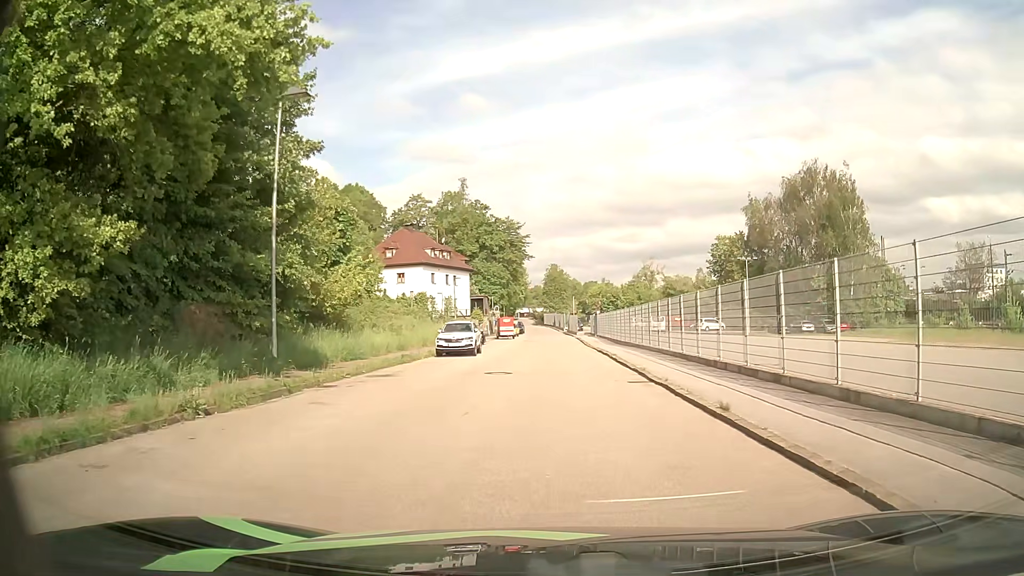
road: residential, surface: asphalt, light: Day
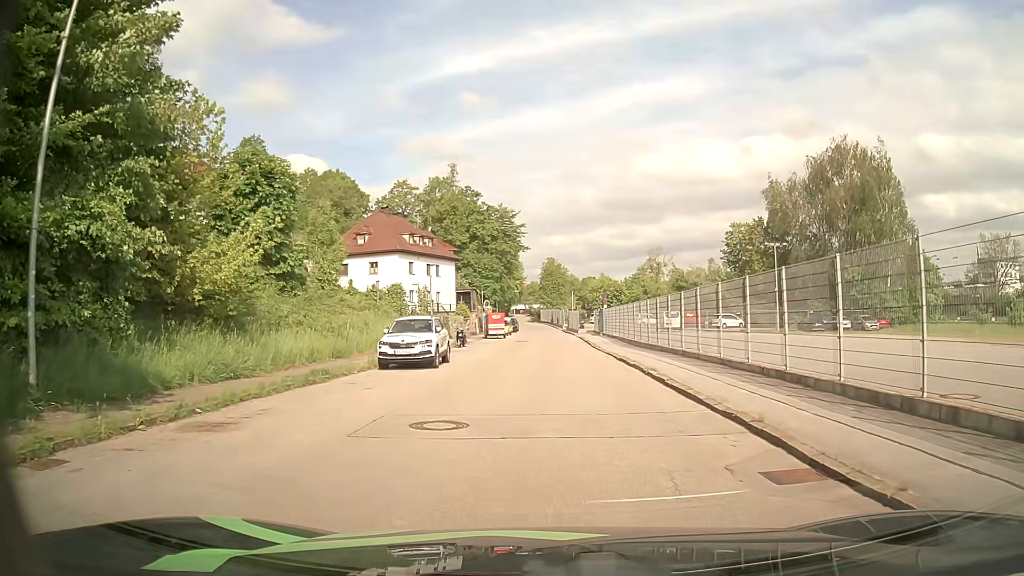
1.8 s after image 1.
(0.0, +10.2) m; +1°
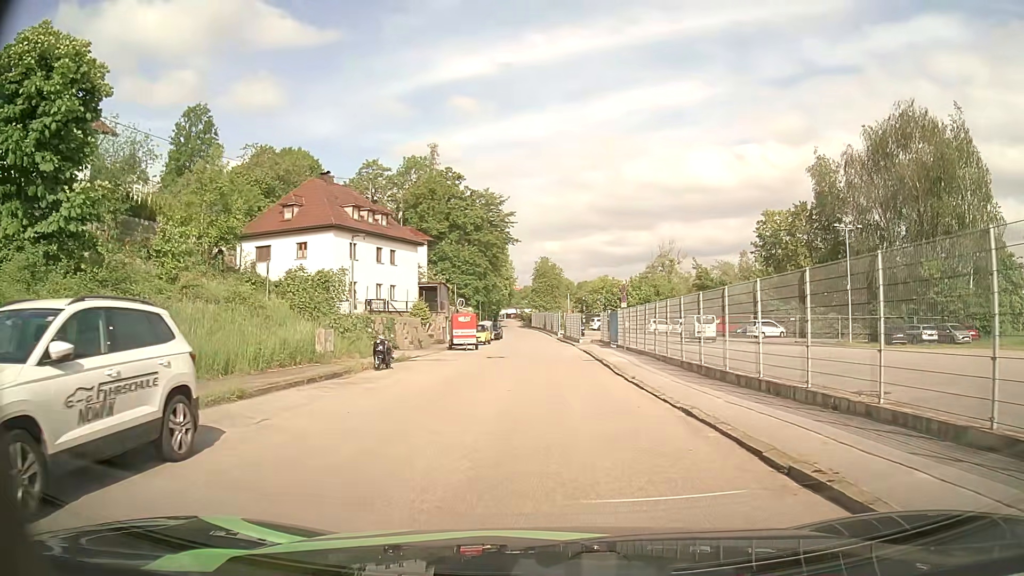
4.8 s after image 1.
(0.0, +17.2) m; 0°
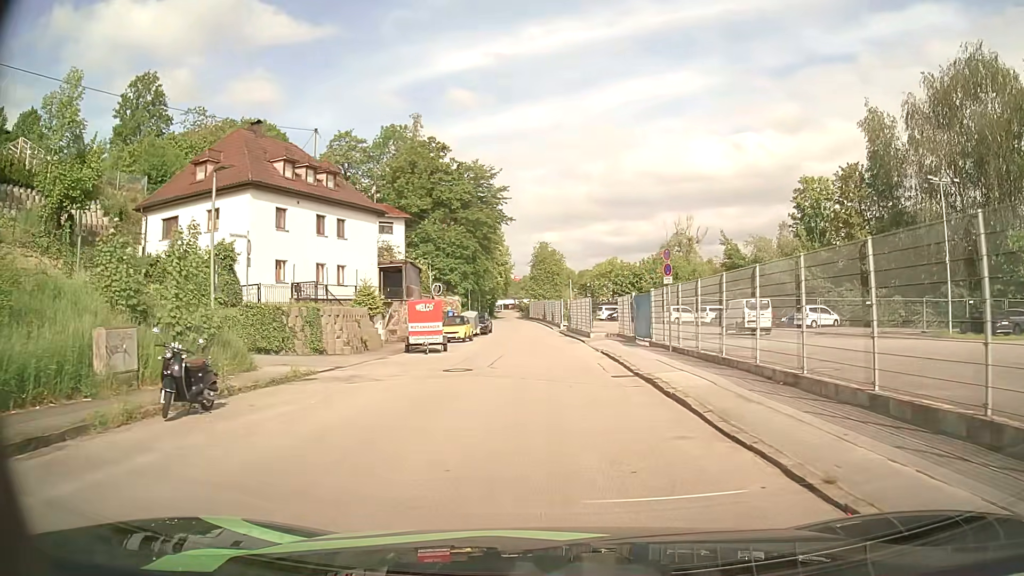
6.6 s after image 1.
(0.0, +12.9) m; 0°
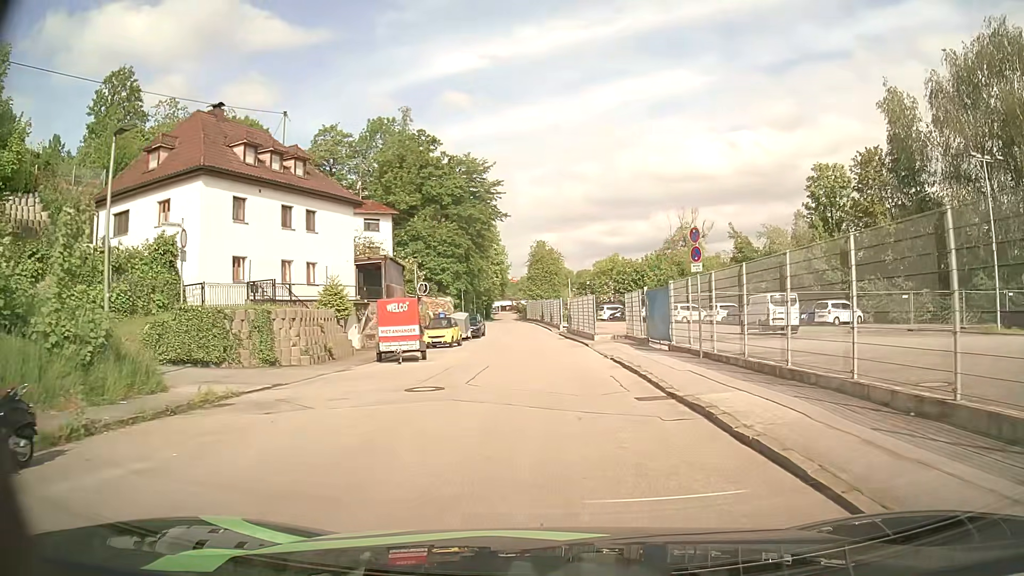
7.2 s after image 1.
(0.0, +4.6) m; 0°
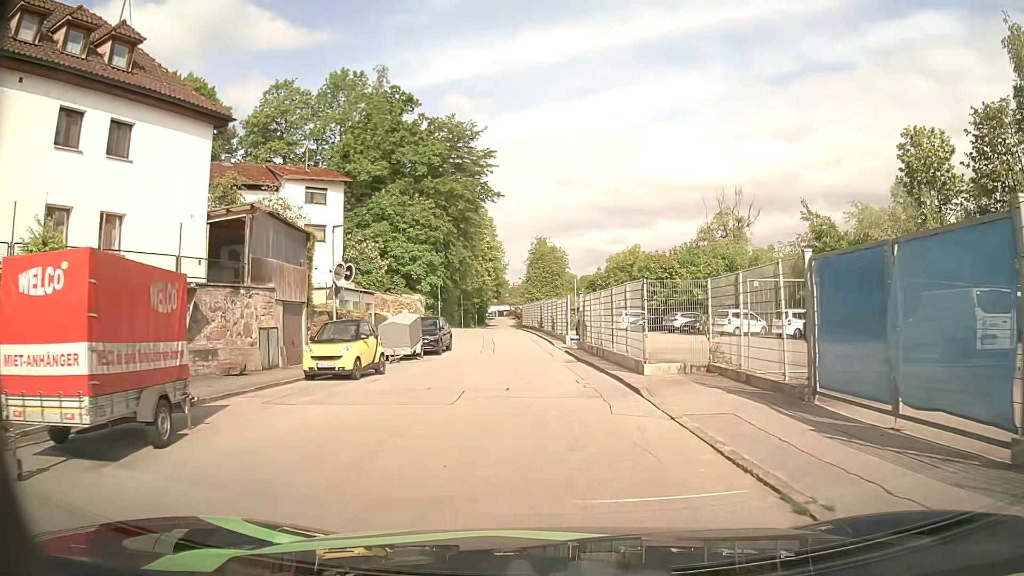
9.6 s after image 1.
(+0.1, +17.0) m; 0°
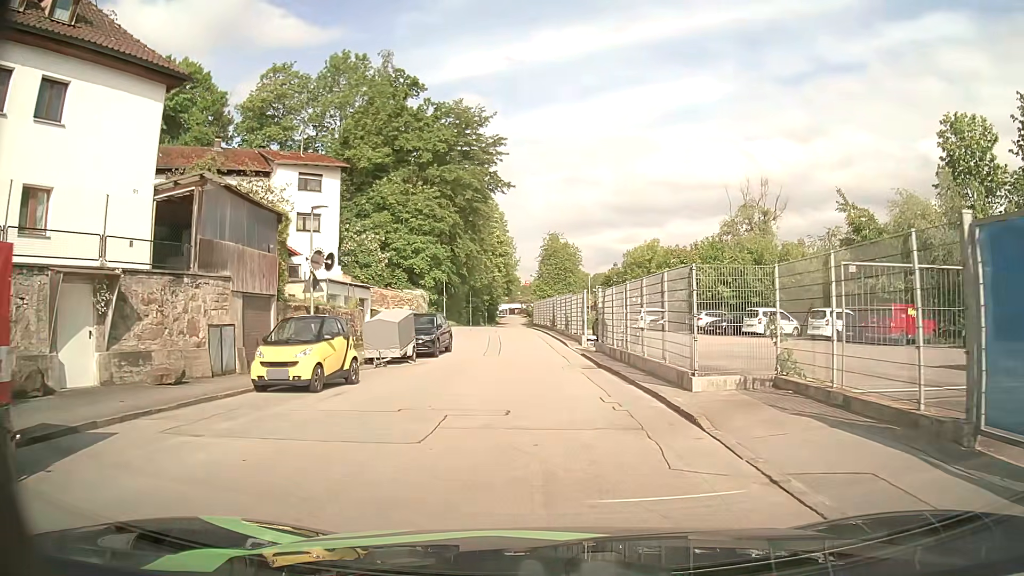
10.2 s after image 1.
(0.0, +4.0) m; -1°
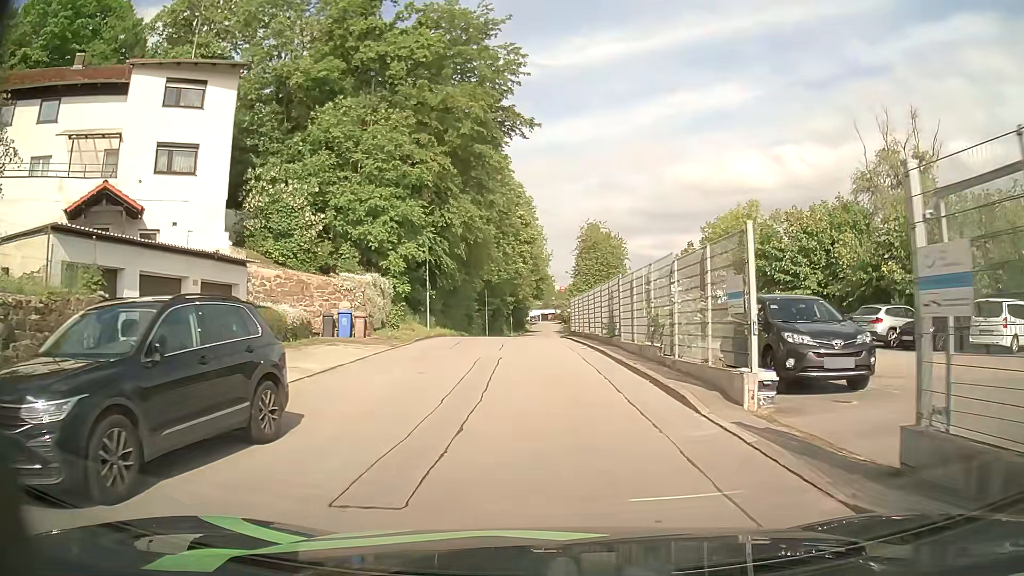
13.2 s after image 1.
(-0.5, +21.2) m; -3°
(0, +10) (0, +20) (0, +30) (0, +40) (0, +50) (0, +60) (0, +70) (+1, +80) (+1, +90) (+1, +100) m
